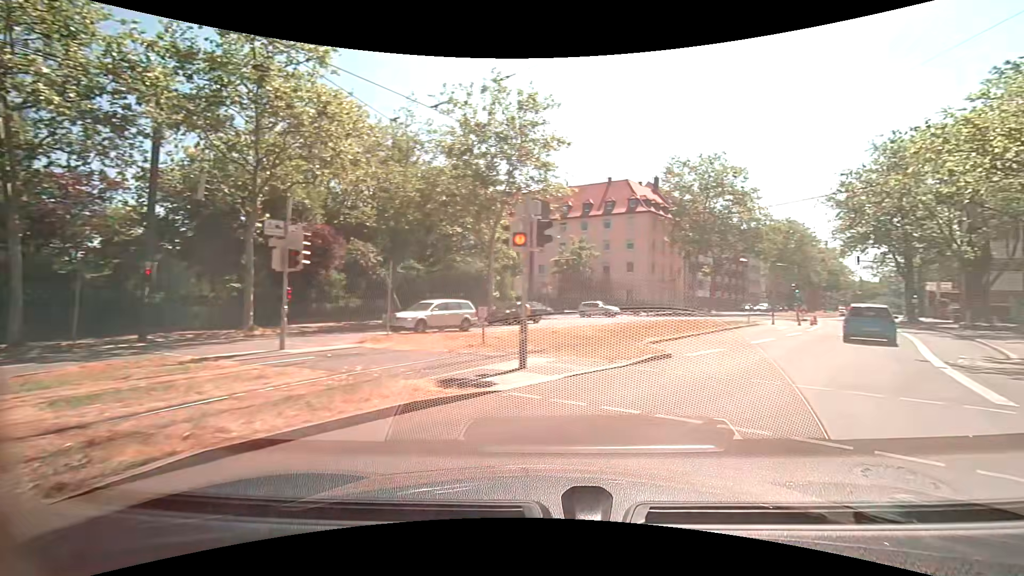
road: secondary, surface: asphalt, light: Day
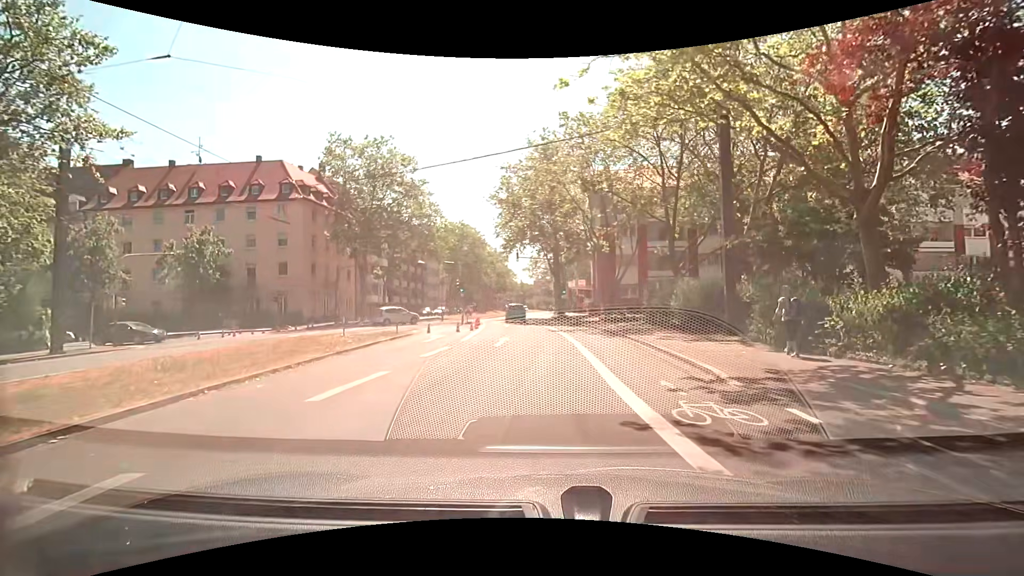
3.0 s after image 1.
(+5.3, +10.5) m; +34°
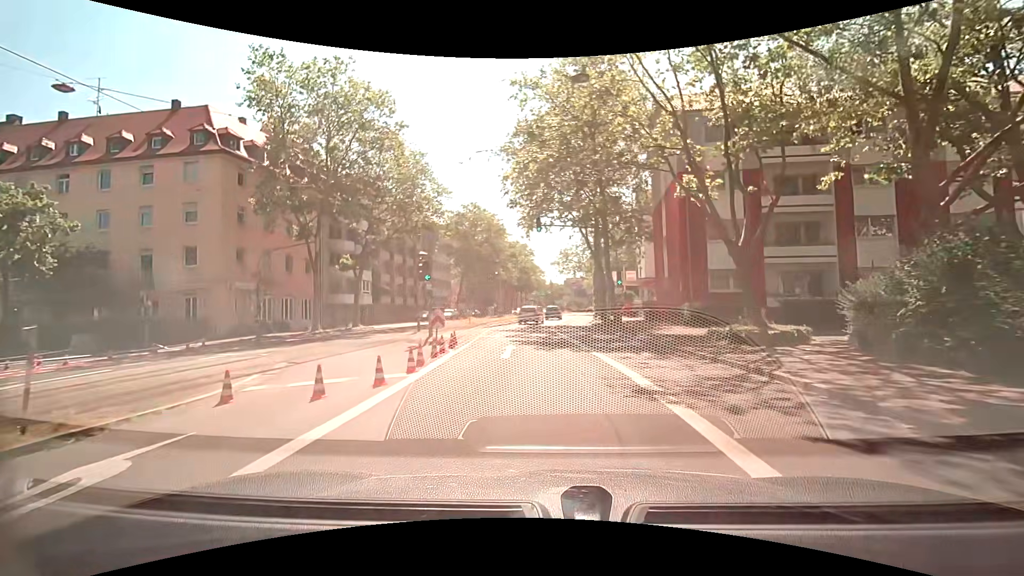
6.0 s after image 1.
(-0.5, +18.8) m; -4°
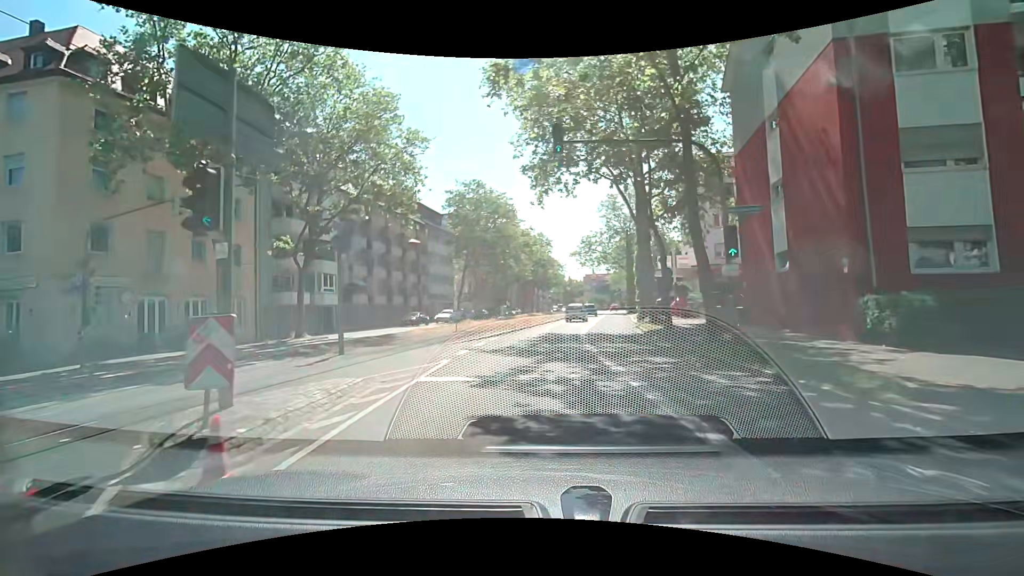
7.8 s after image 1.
(-0.2, +13.7) m; -2°
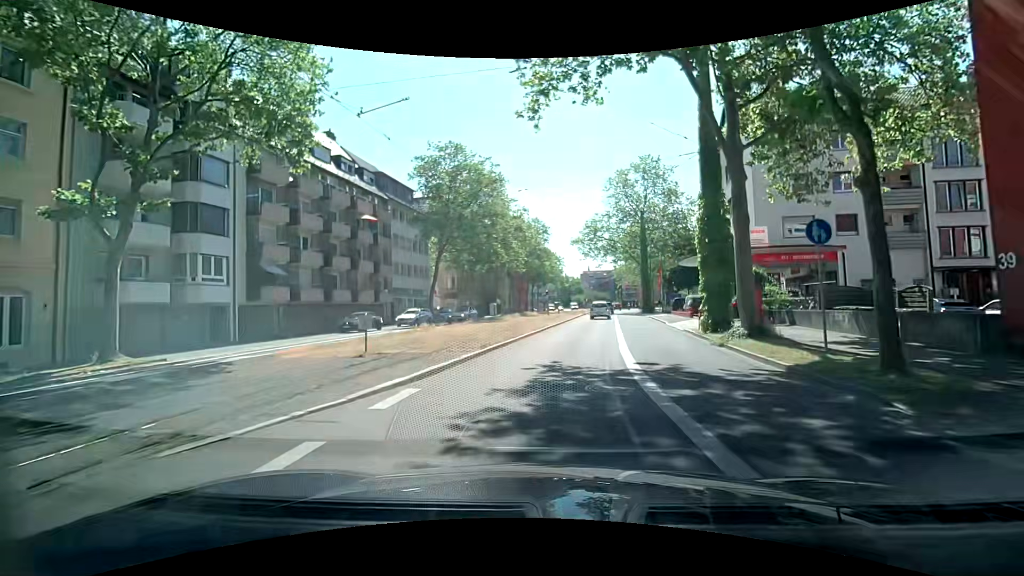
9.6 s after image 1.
(-0.2, +13.9) m; +2°
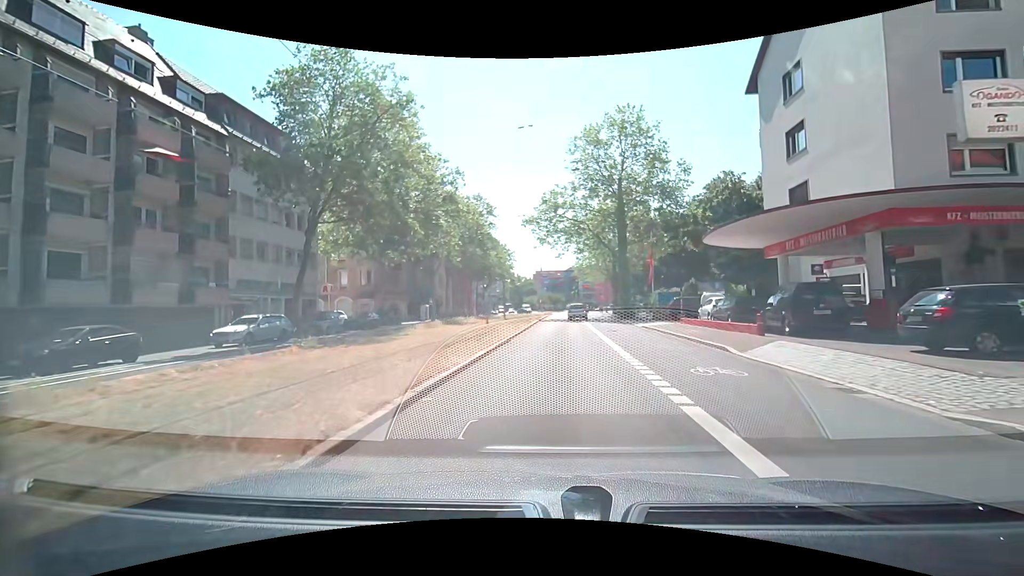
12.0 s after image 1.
(+0.6, +18.2) m; +4°
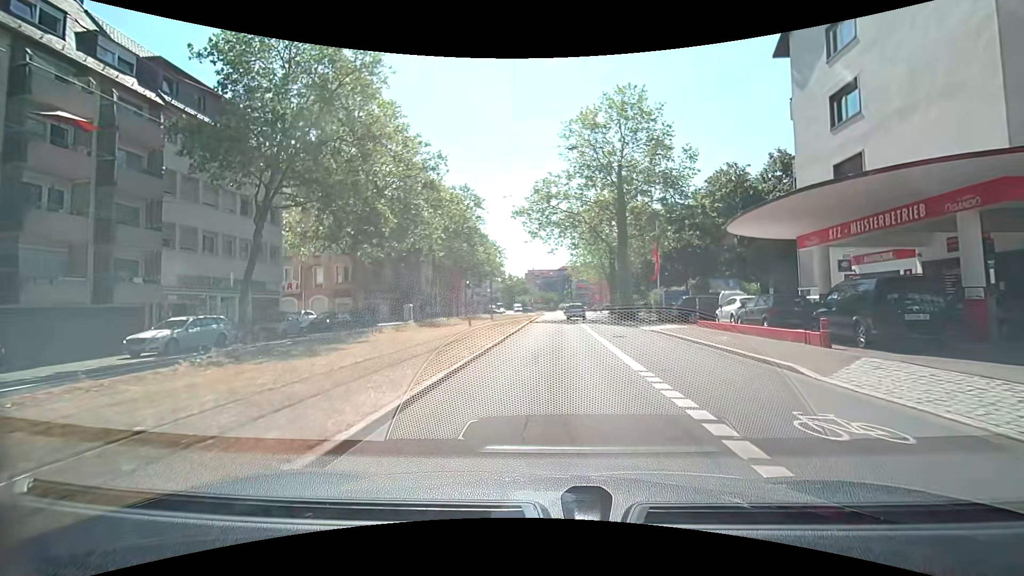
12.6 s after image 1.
(+0.1, +4.5) m; +2°
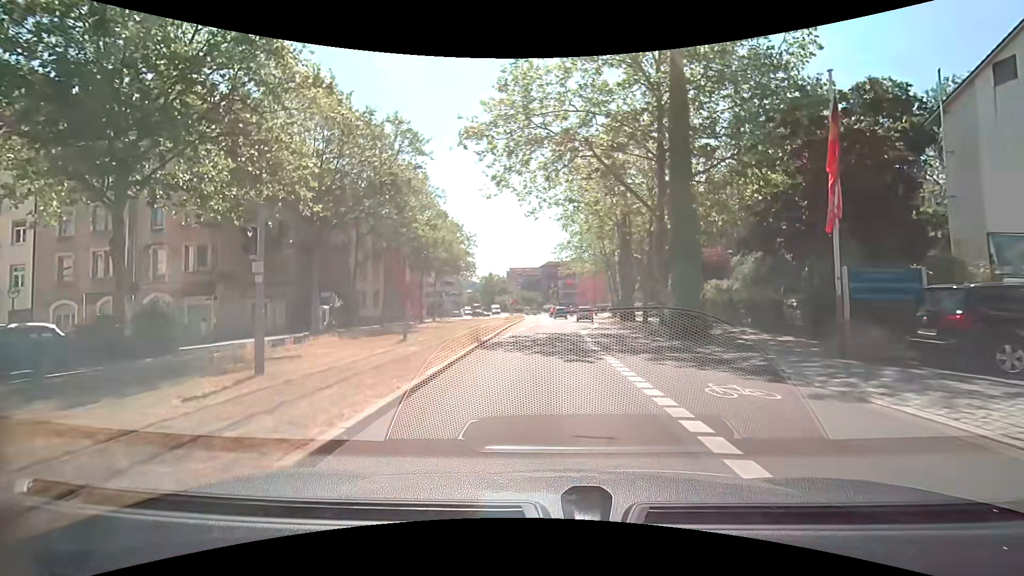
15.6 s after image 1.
(+0.2, +21.4) m; +1°
